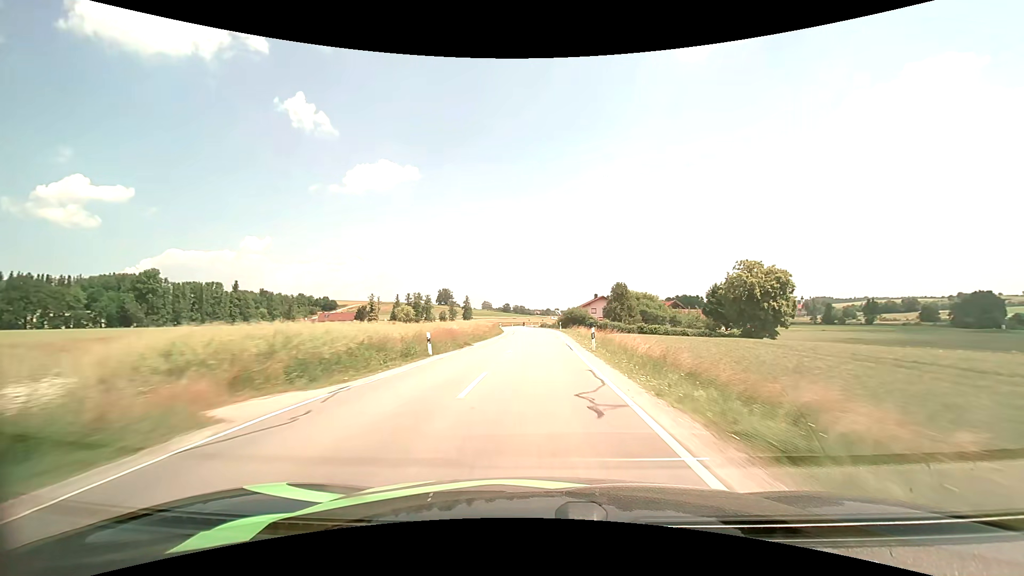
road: secondary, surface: asphalt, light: Day
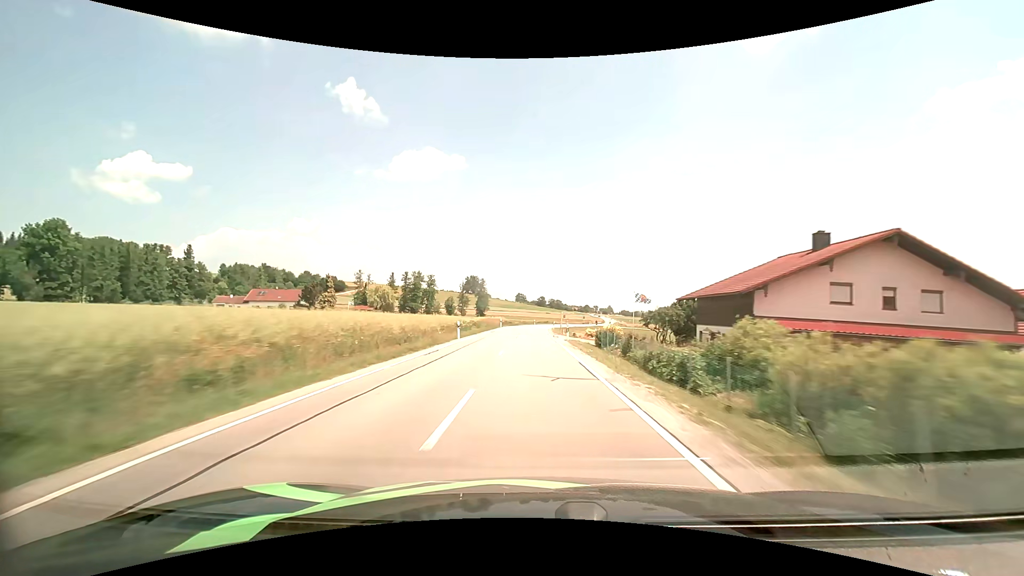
(-0.7, +74.7) m; -4°
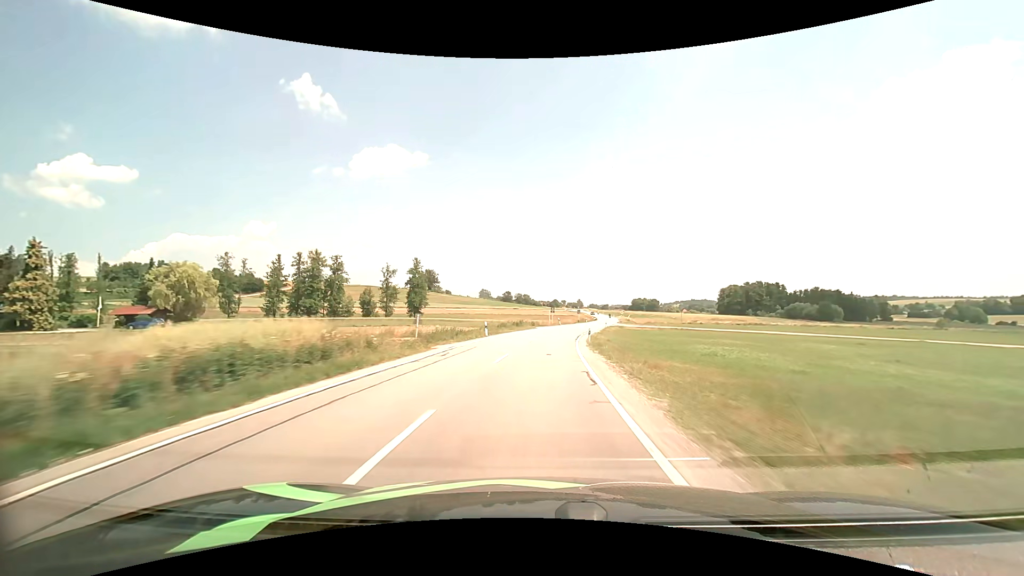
(+0.1, +73.5) m; +4°
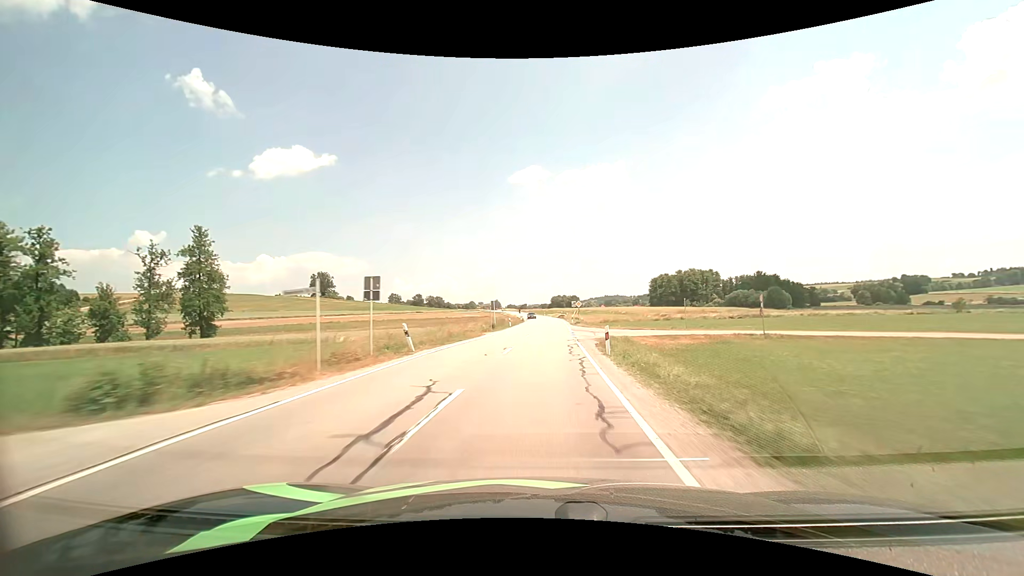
(+4.8, +57.8) m; +9°
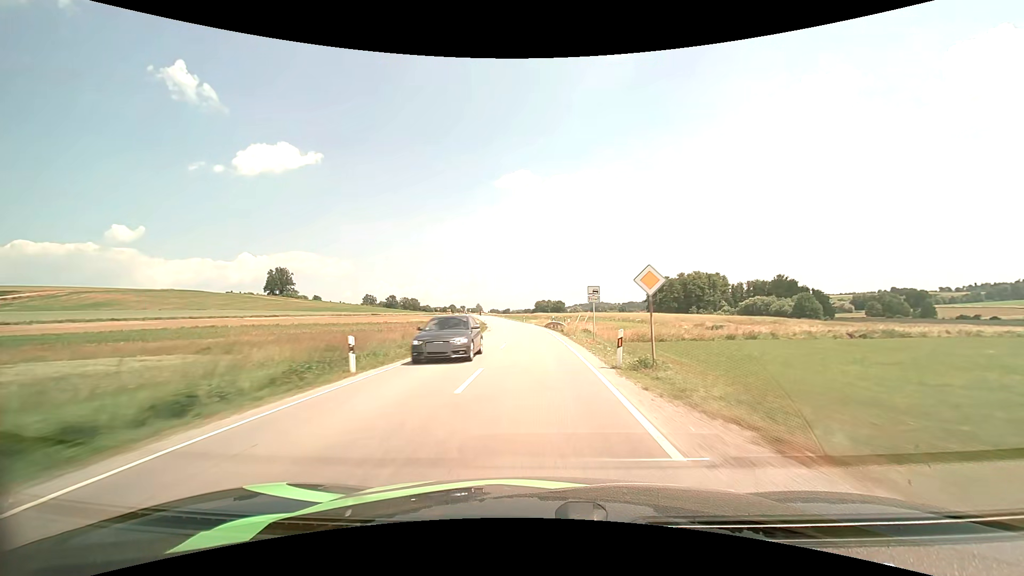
(+1.3, +44.1) m; +2°
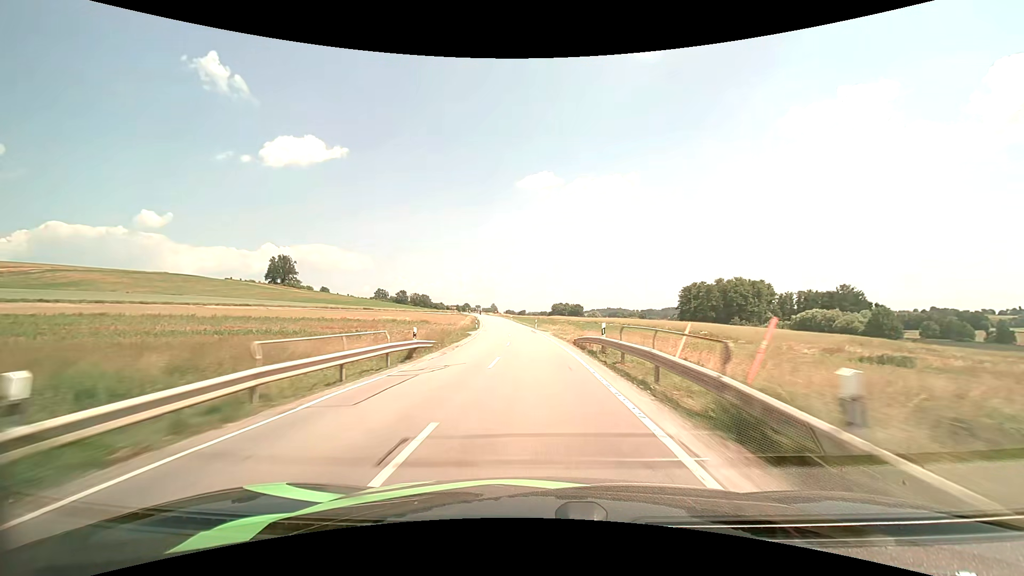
(-0.5, +30.3) m; -2°
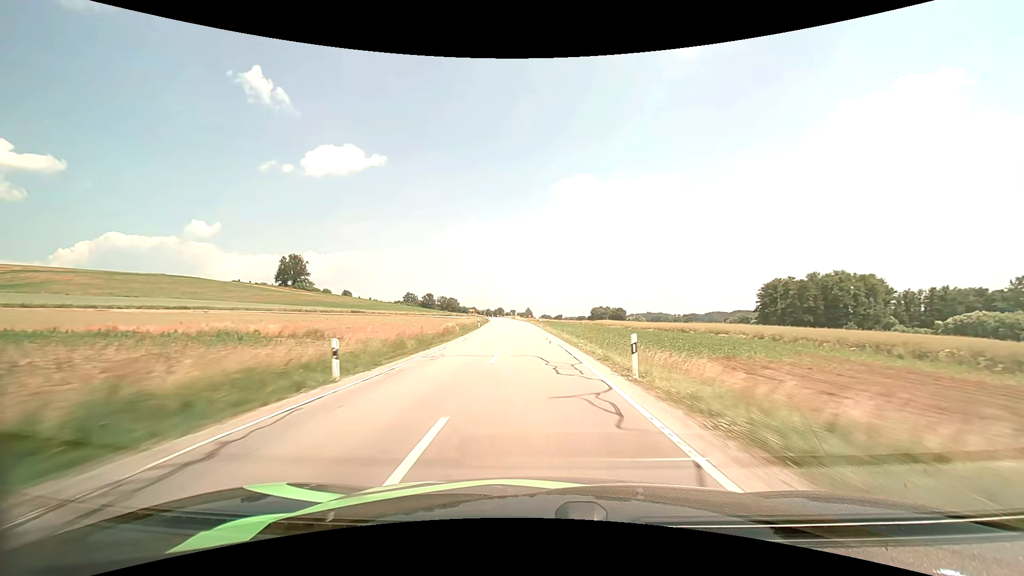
(-1.5, +47.4) m; -4°
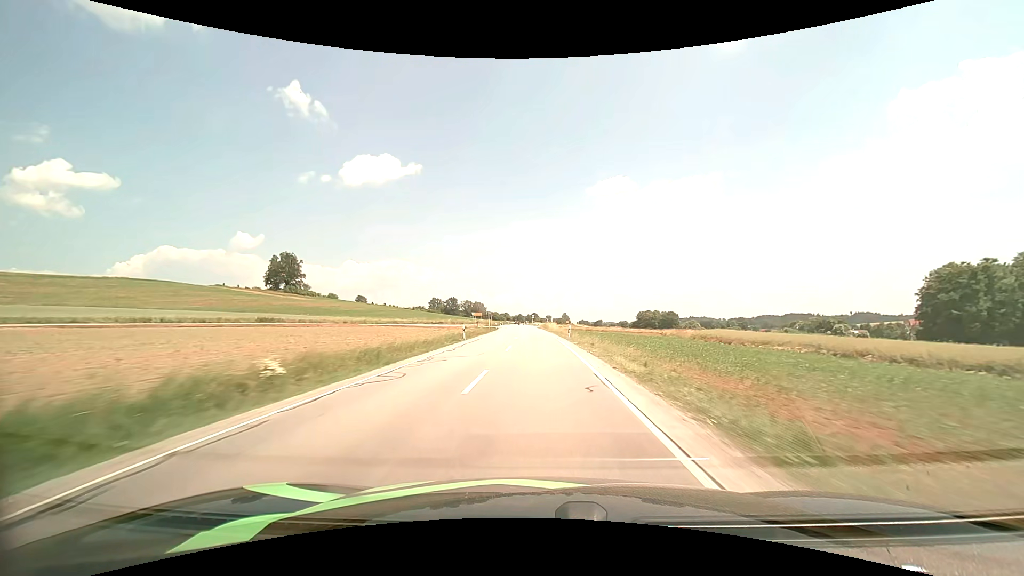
(-2.7, +65.7) m; -4°
(0, +10) (0, +20) (0, +30) (-1, +40) (-1, +50) (-1, +60) (-2, +70) (-2, +80) (-3, +90) (-4, +100) m
